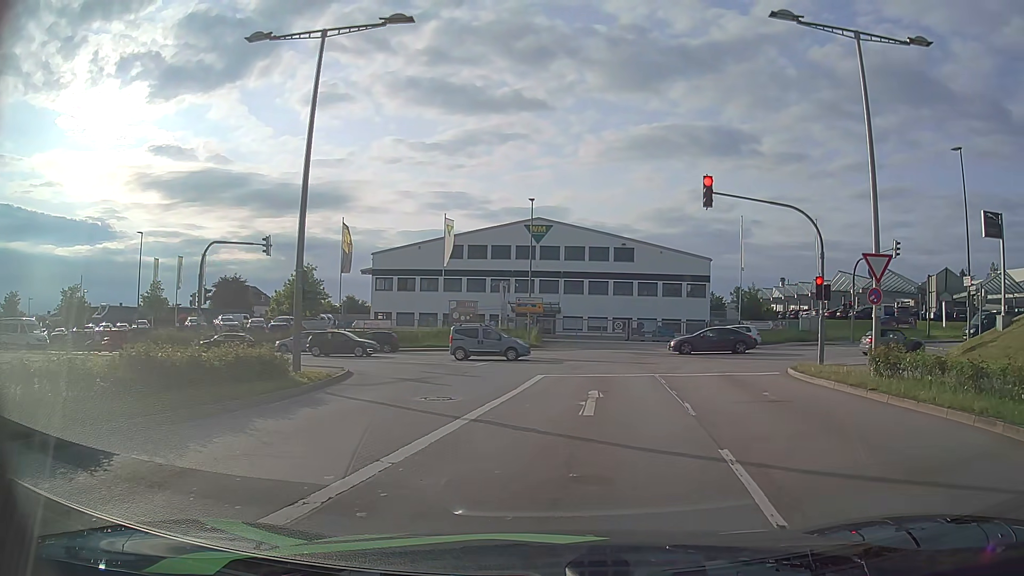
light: Day
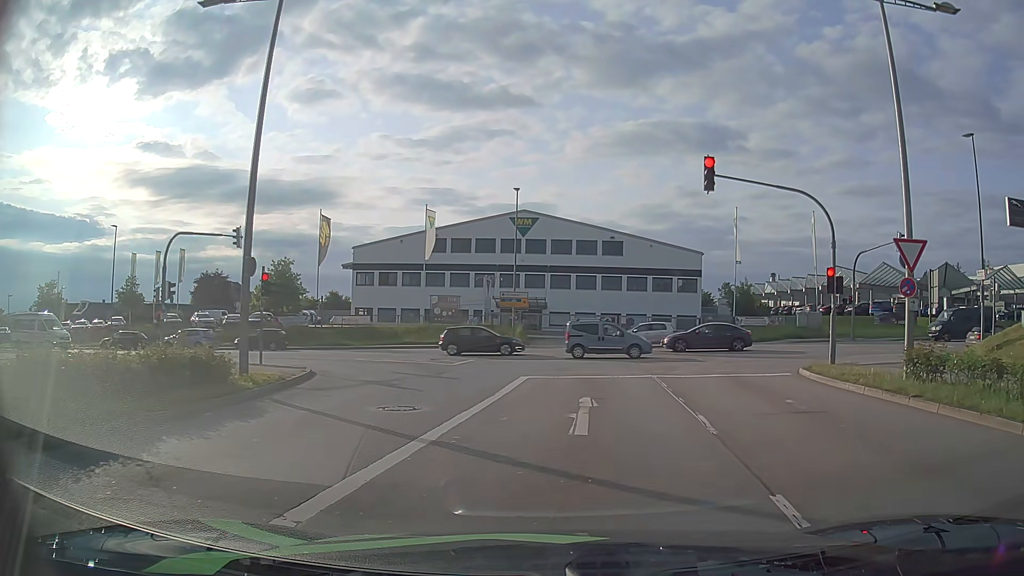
(+0.1, +2.3) m; +2°
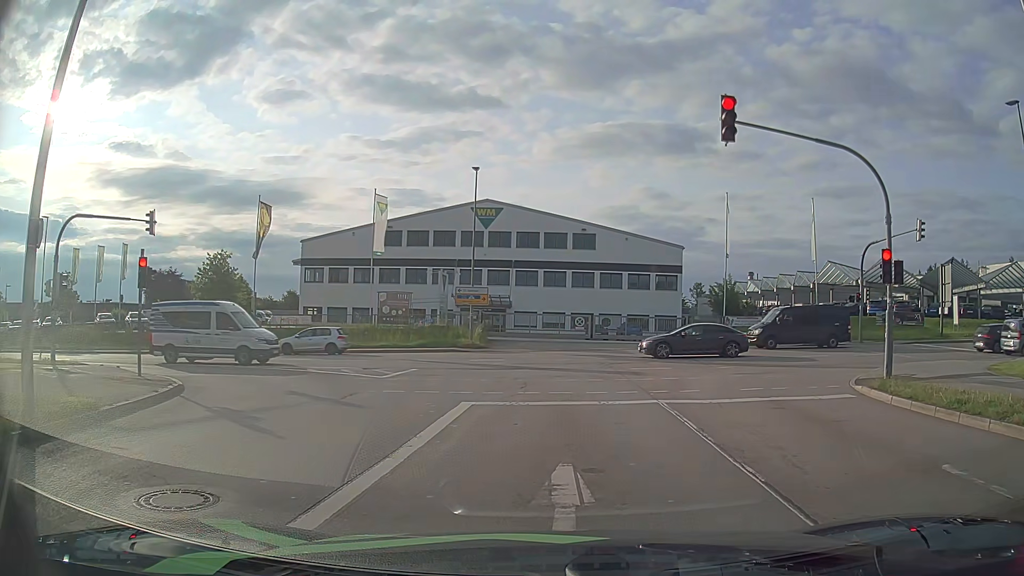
(+0.1, +6.1) m; +3°
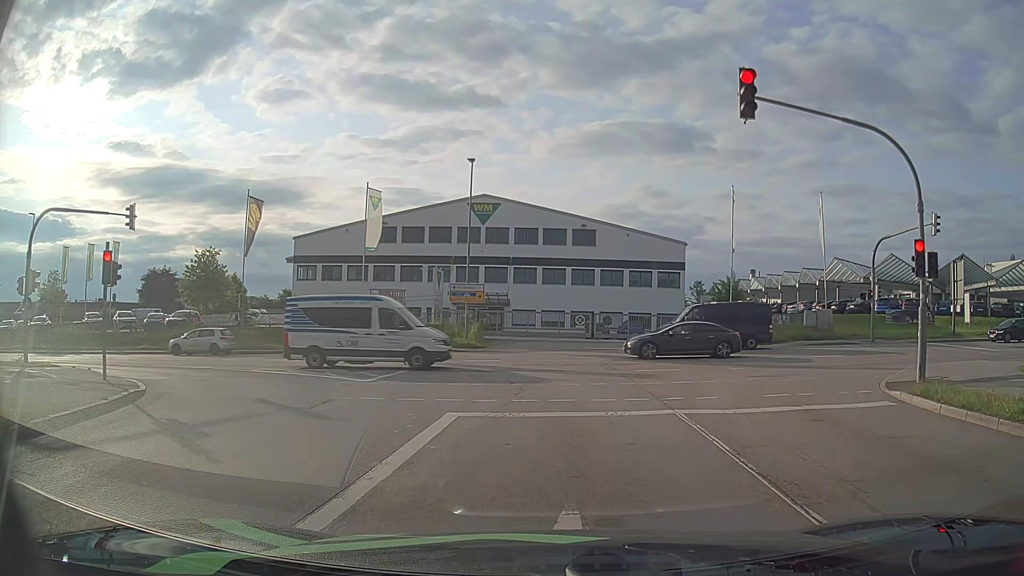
(0.0, +1.7) m; -1°
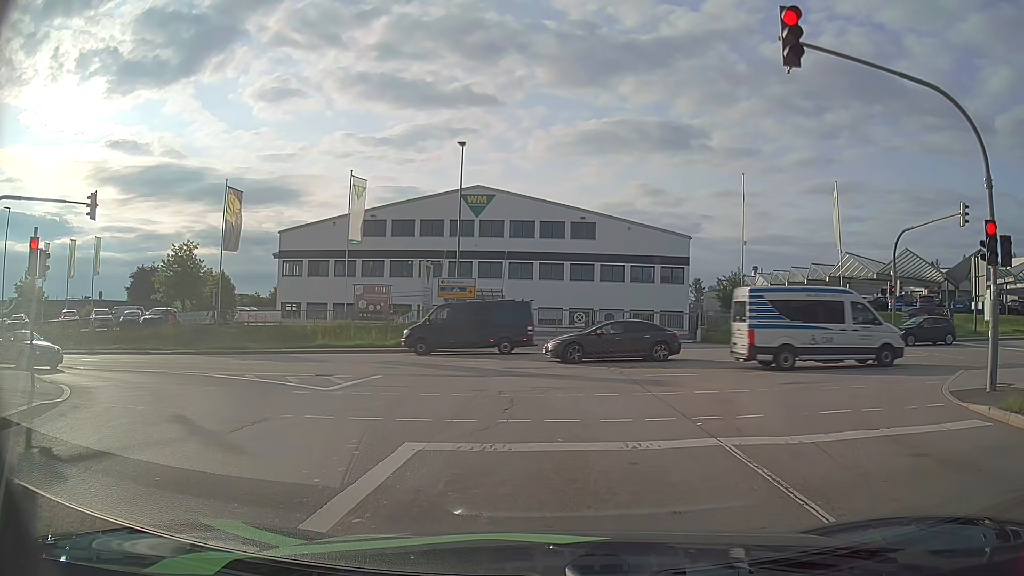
(0.0, +3.0) m; +1°
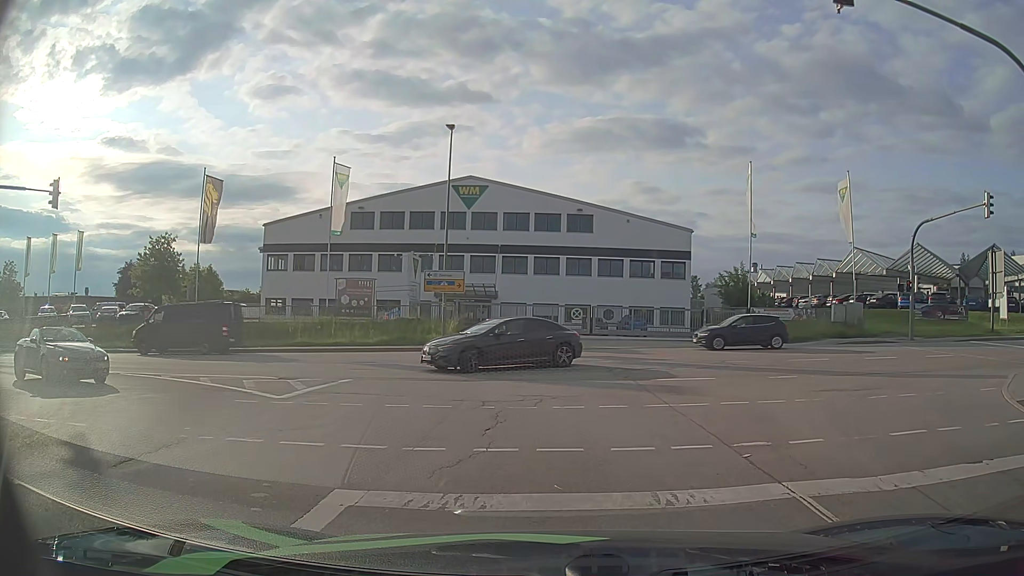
(0.0, +2.5) m; +2°
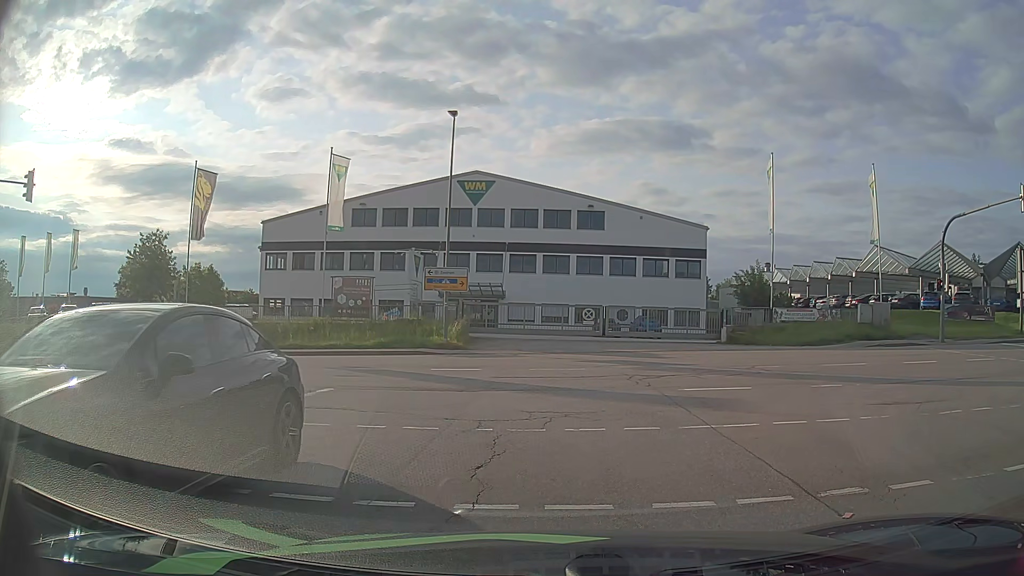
(0.0, +2.2) m; +1°
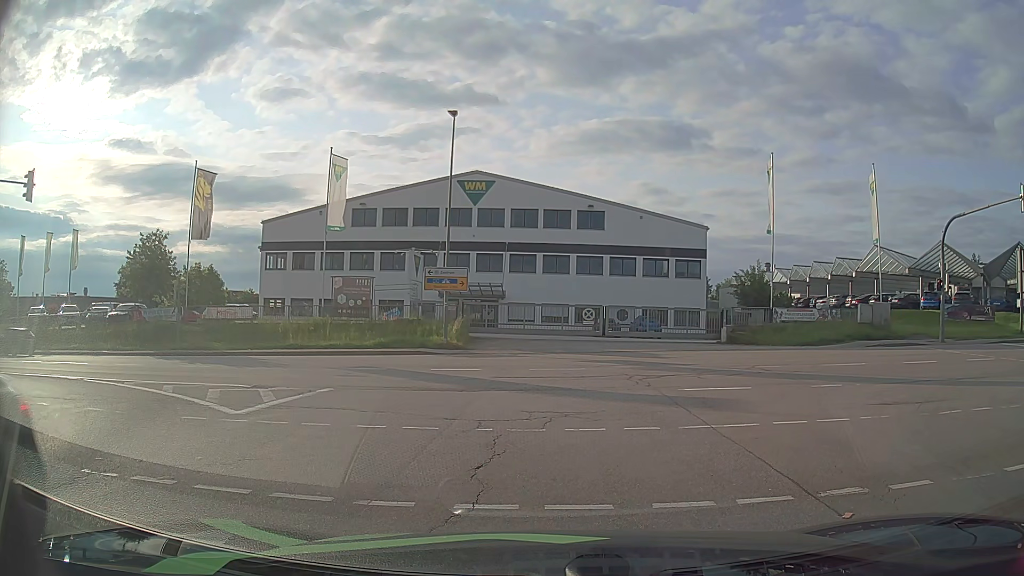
(0.0, 0.0) m; 0°
(0, +10) (-2, +20) (-10, +26) (-20, +27) (-30, +27) (-40, +27) (-50, +27) (-60, +26) (-70, +26) (-80, +26) m
